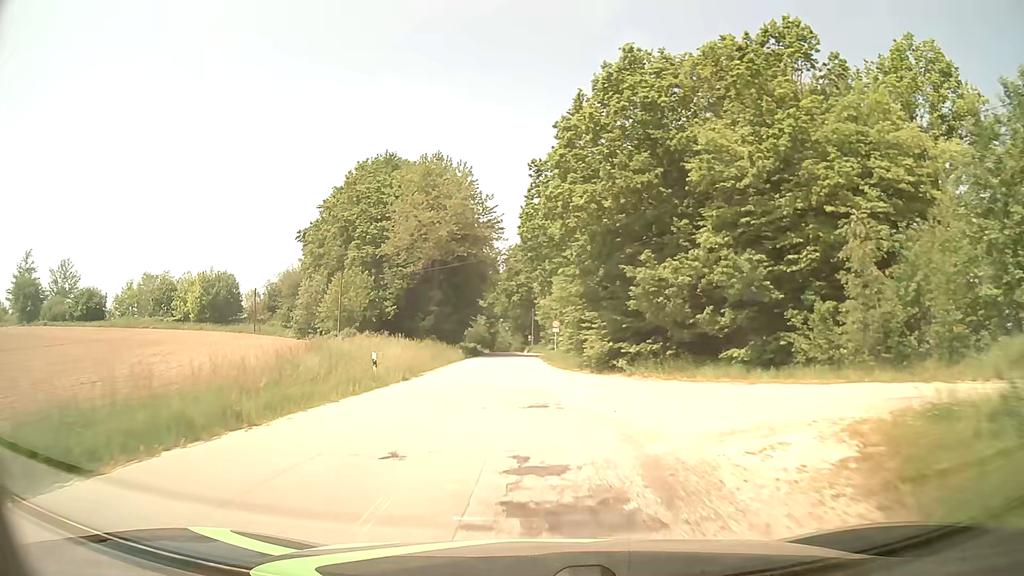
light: Day
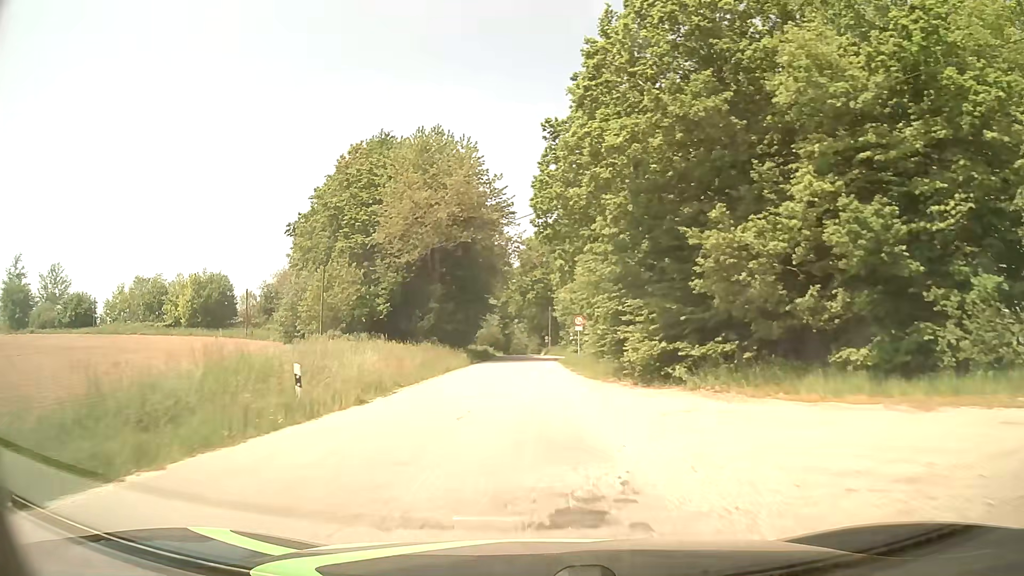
(-0.1, +8.6) m; -2°
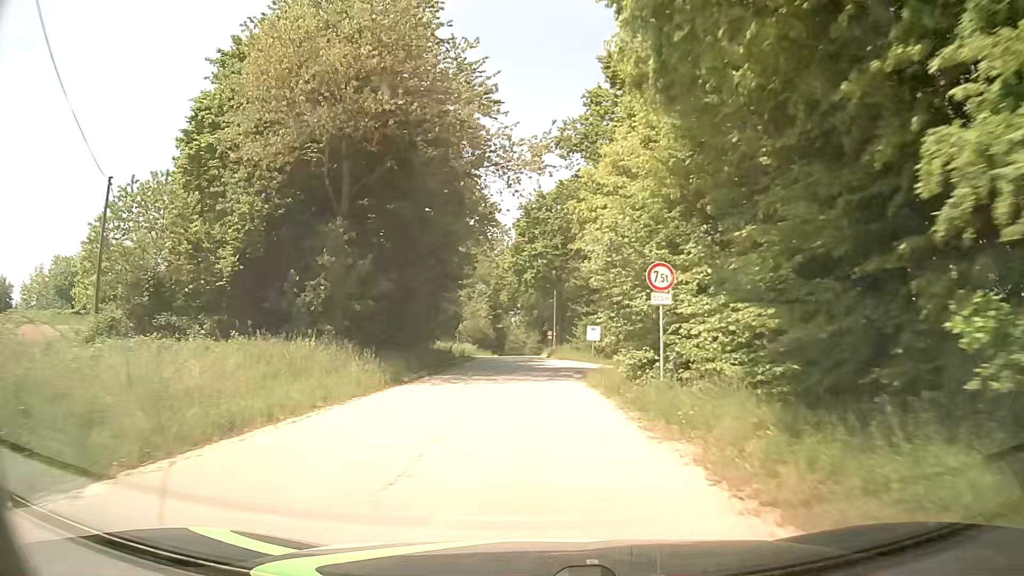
(+0.2, +25.8) m; +1°
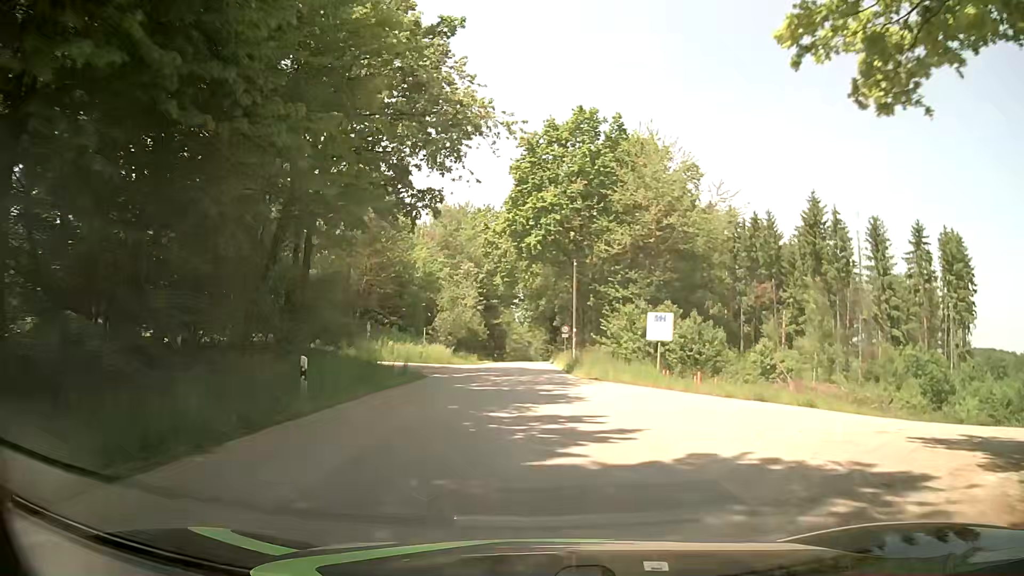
(-0.1, +25.4) m; 0°
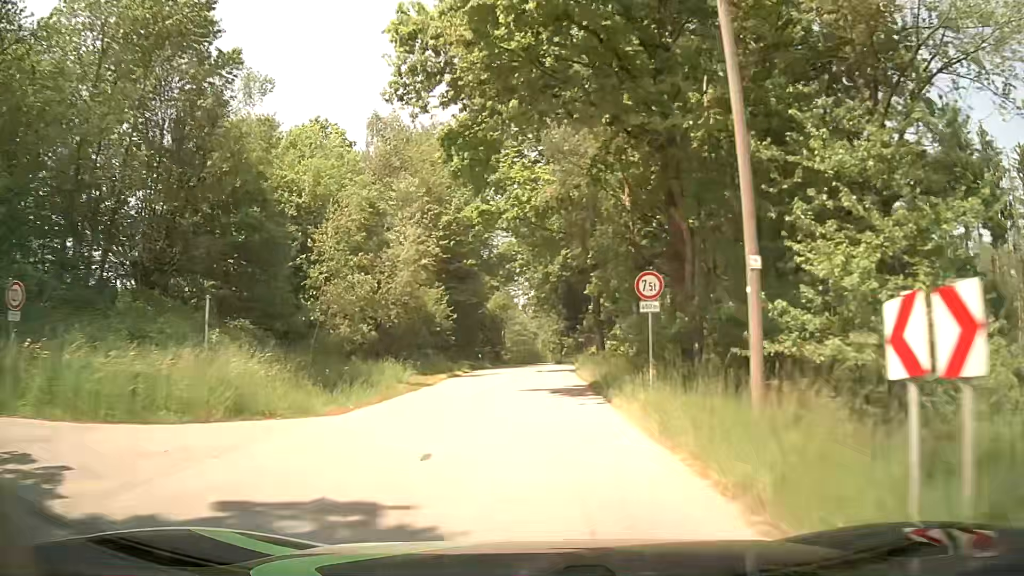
(-0.1, +33.7) m; -1°
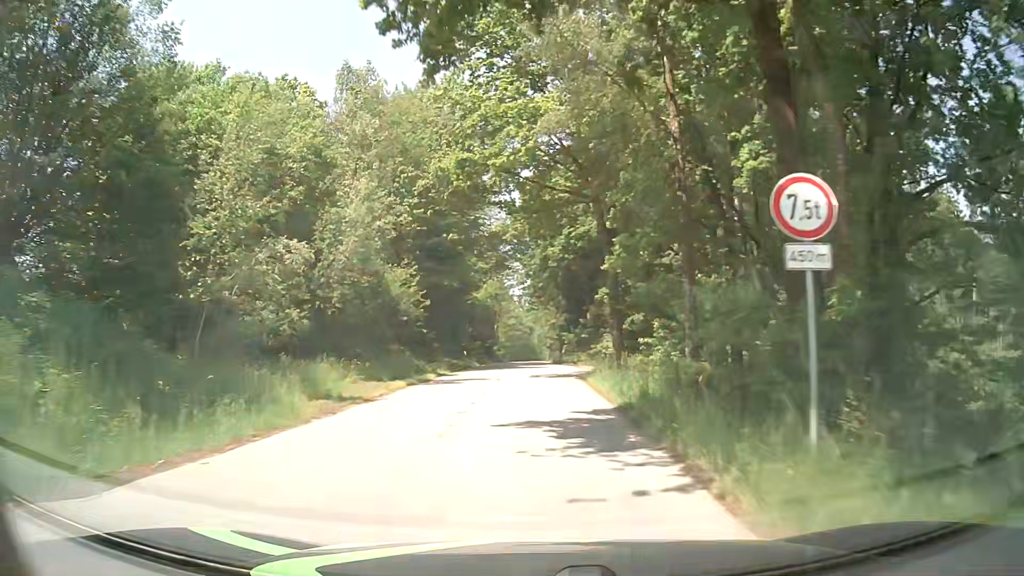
(+0.1, +8.5) m; +1°
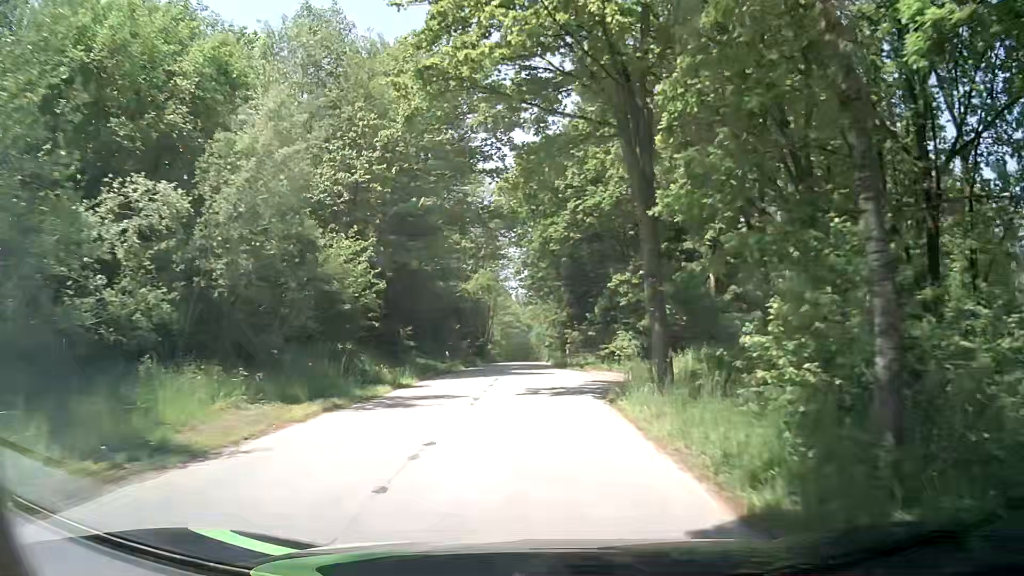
(0.0, +8.5) m; 0°
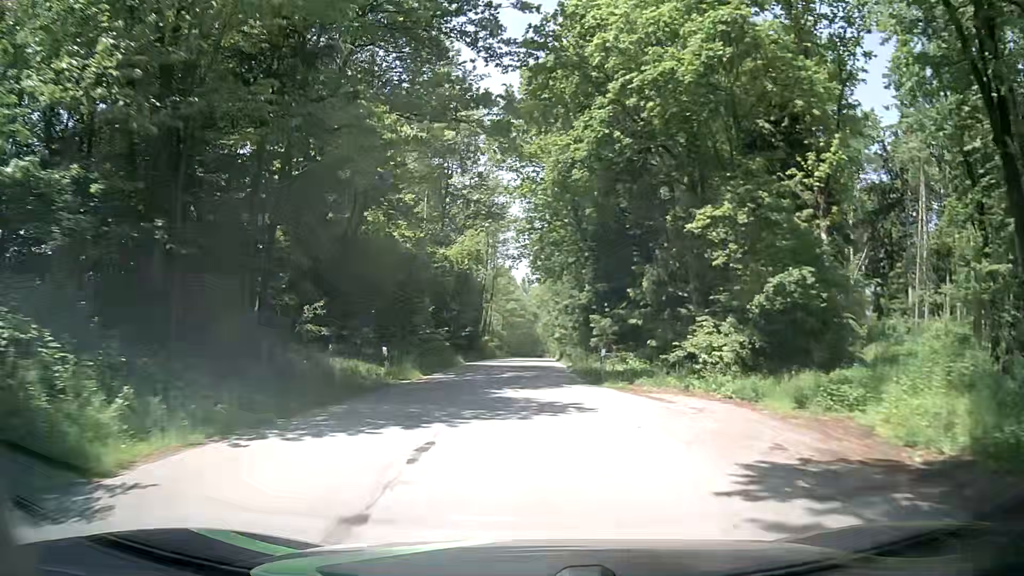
(-0.1, +17.2) m; 0°
(0, +10) (0, +20) (0, +30) (0, +40) (0, +50) (0, +60) (0, +70) (0, +80) (0, +90) (0, +100) m
